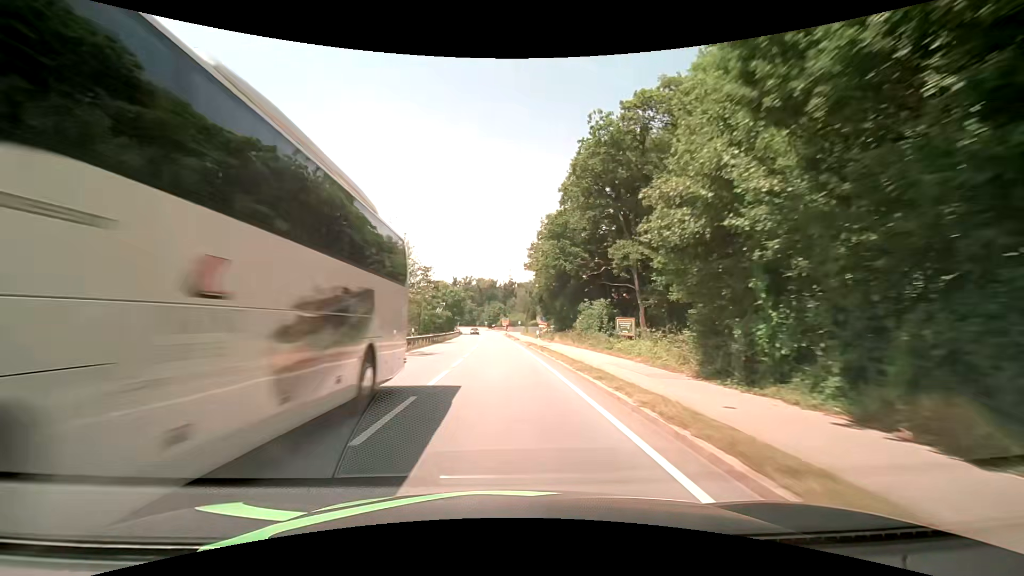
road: primary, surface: asphalt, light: Day
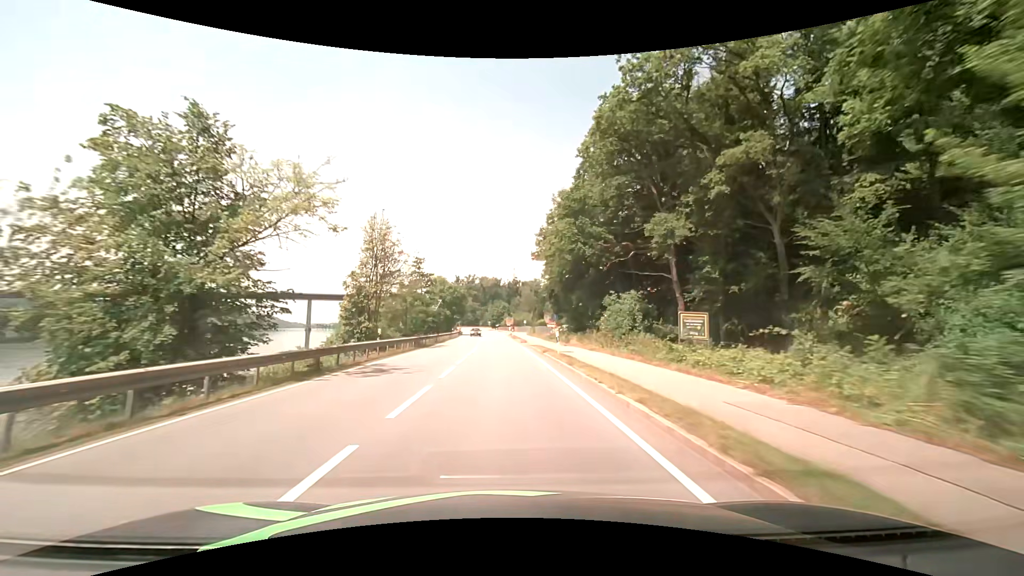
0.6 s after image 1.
(-0.1, +10.2) m; -1°
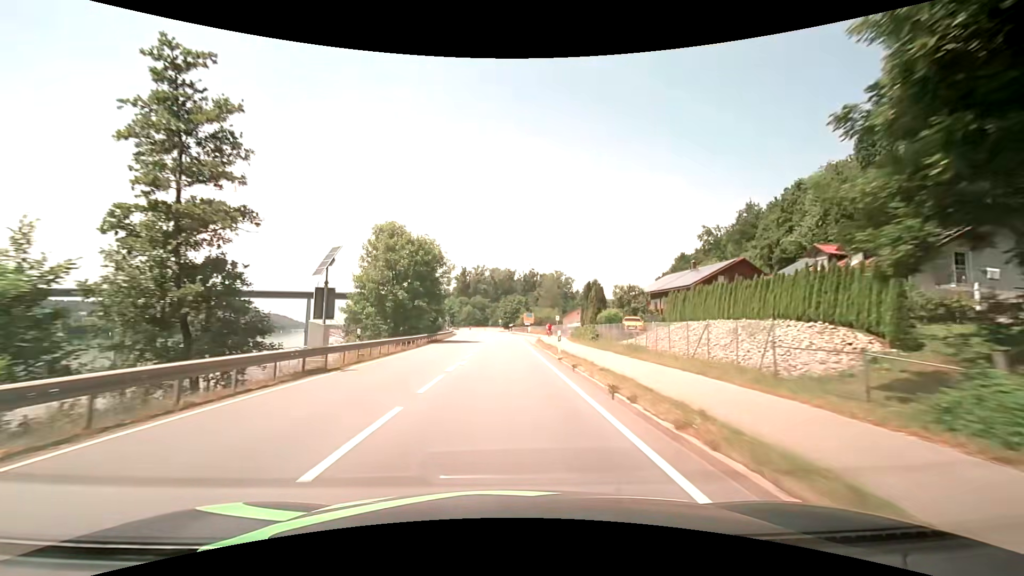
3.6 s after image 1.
(-0.4, +51.1) m; -1°
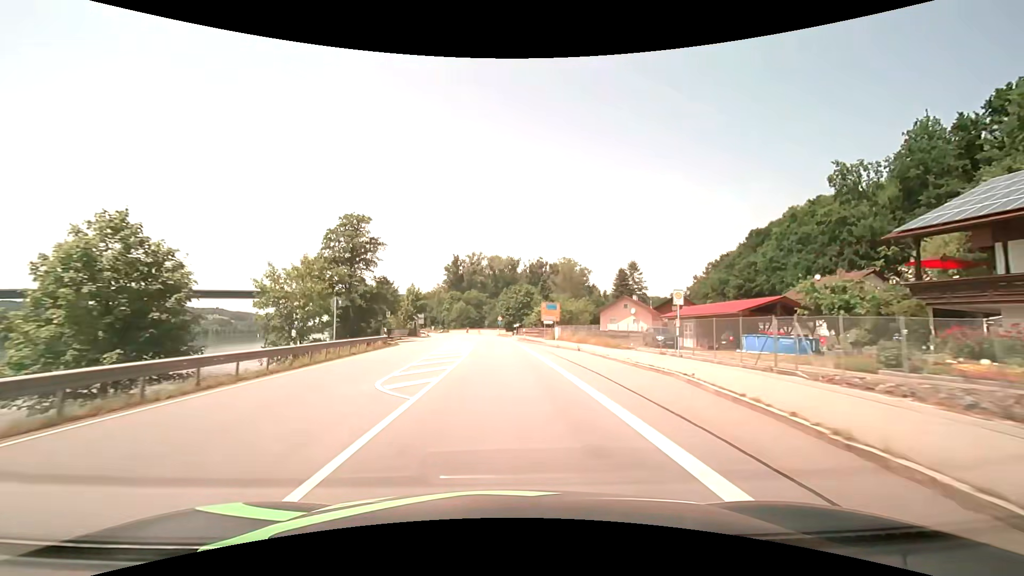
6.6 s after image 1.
(-0.2, +51.1) m; 0°
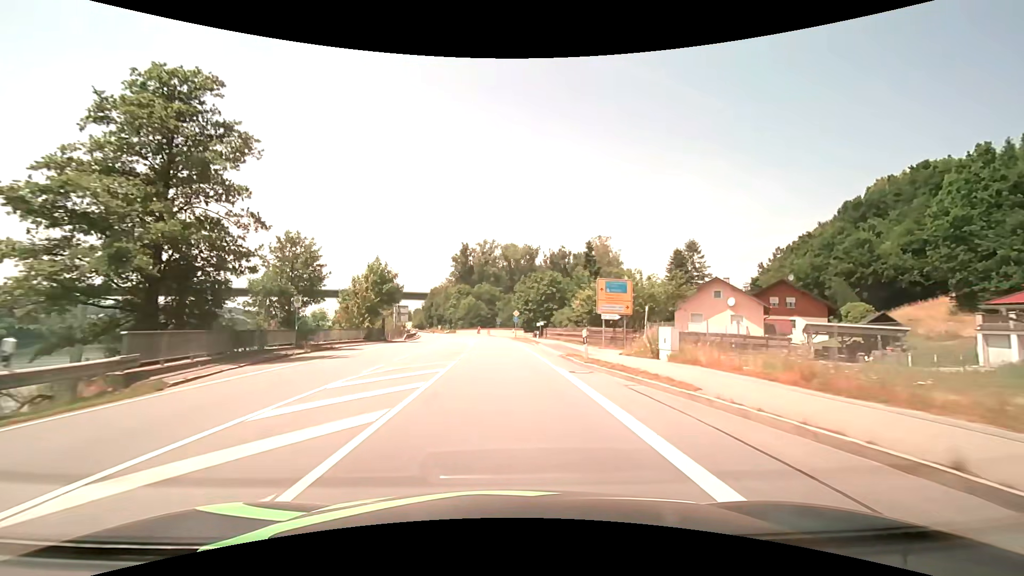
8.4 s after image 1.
(-0.5, +30.3) m; -2°
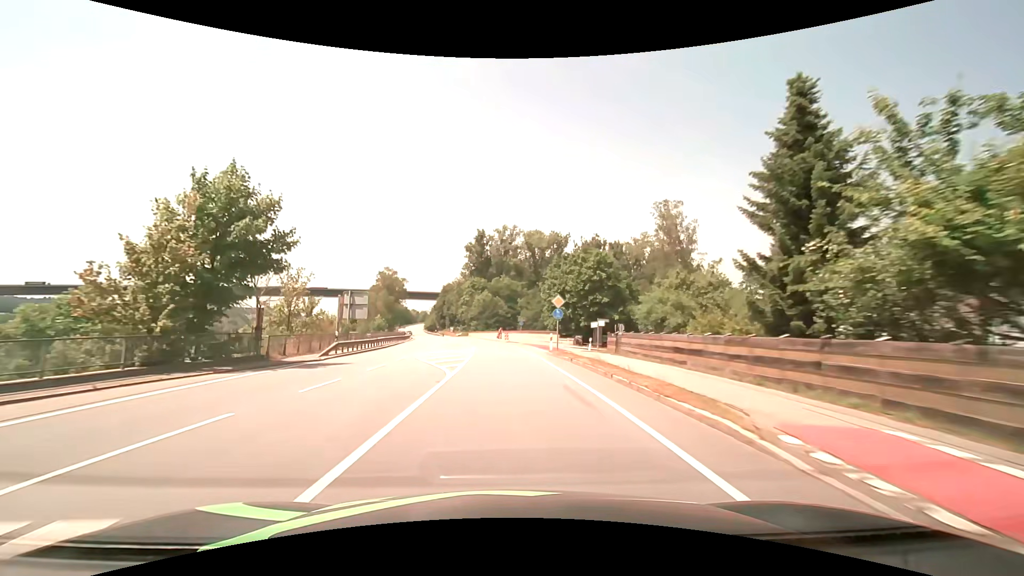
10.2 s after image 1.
(-0.5, +30.0) m; -3°
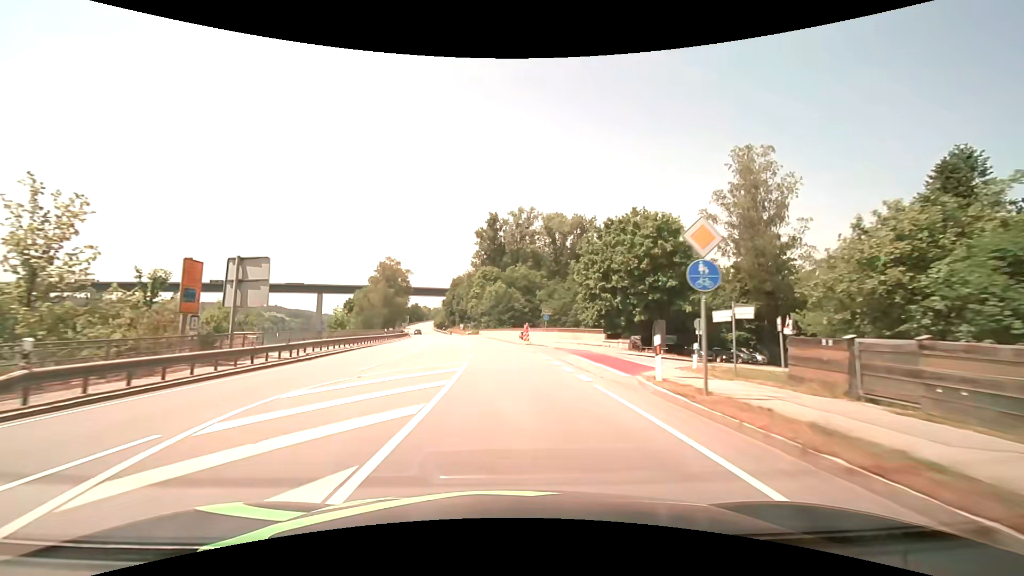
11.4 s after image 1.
(-0.3, +19.9) m; -1°
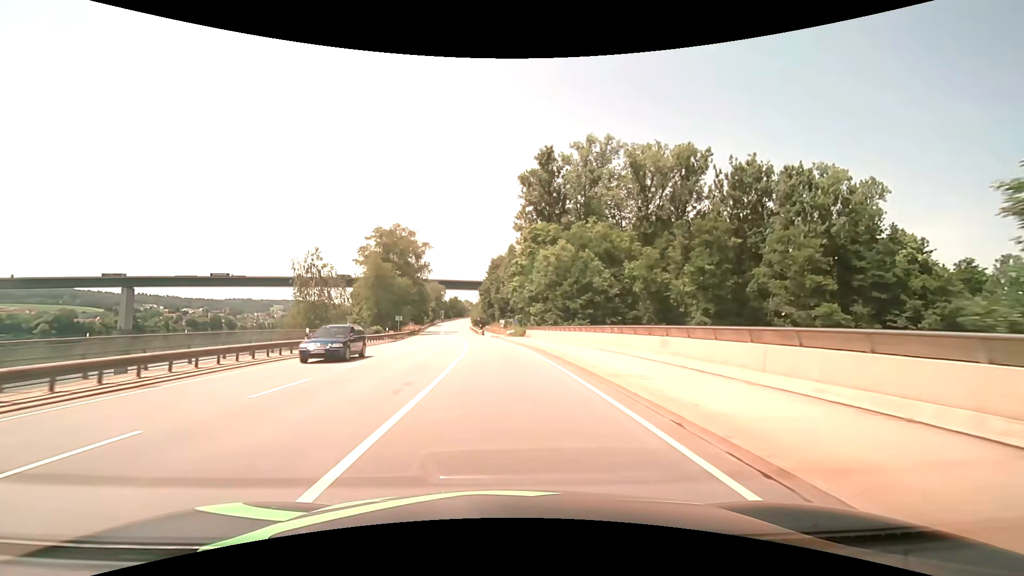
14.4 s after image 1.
(-2.6, +49.1) m; -6°
(0, +10) (0, +20) (-1, +30) (-2, +40) (-3, +50) (-4, +60) (-5, +70) (-6, +80) (-7, +90) (-9, +100) m
